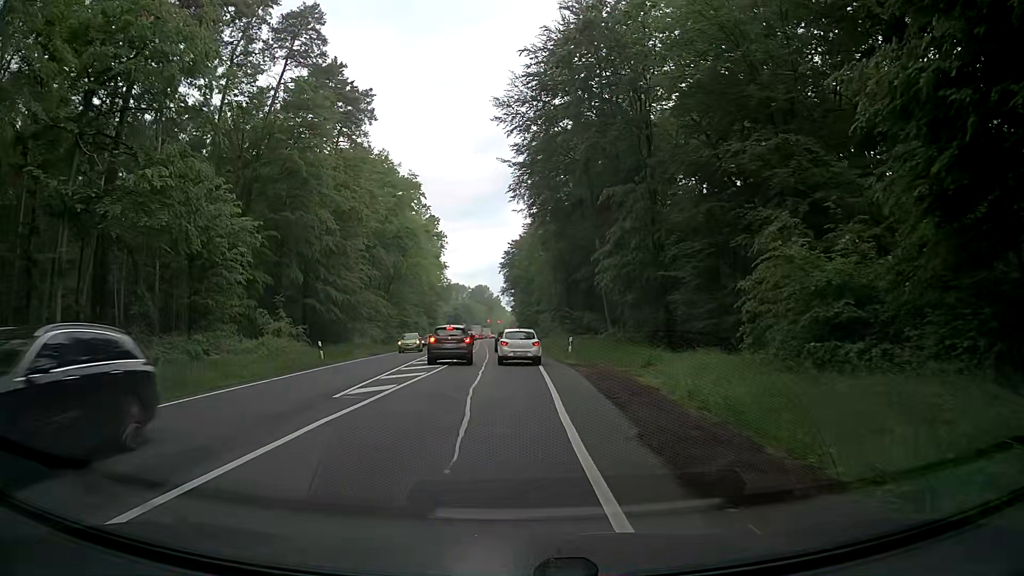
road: primary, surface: asphalt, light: Day
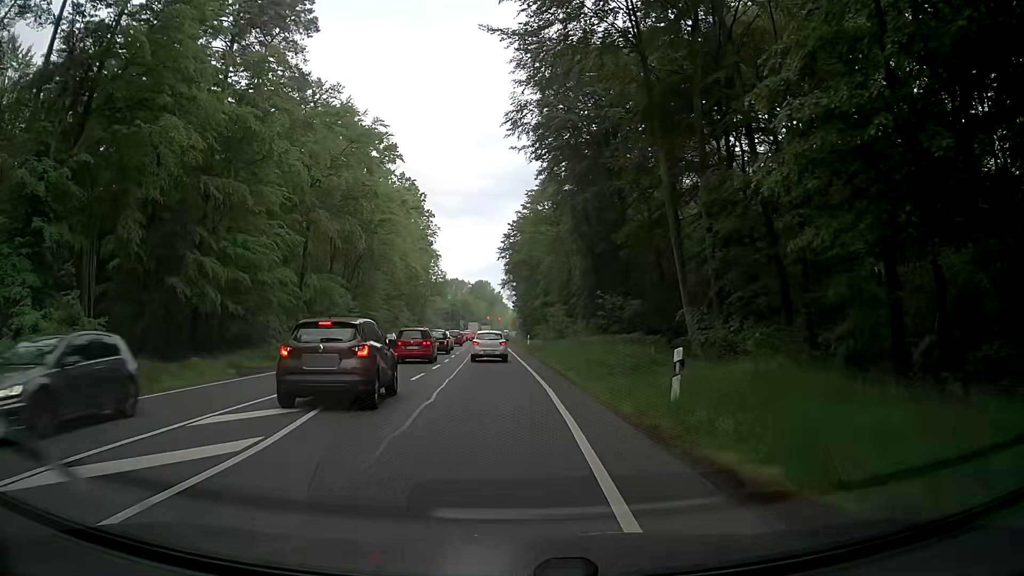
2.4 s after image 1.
(0.0, +23.8) m; 0°
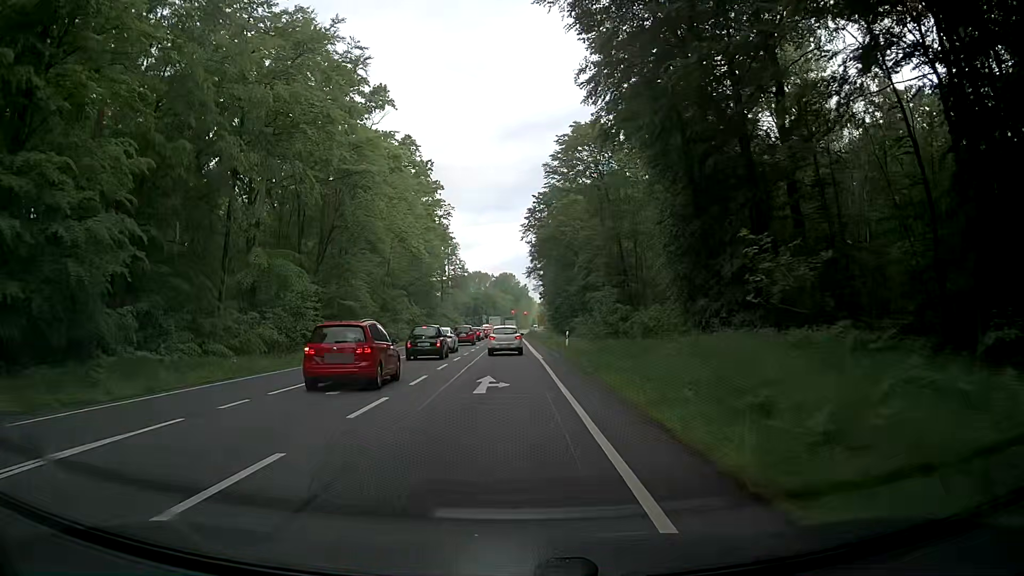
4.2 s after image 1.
(-0.4, +21.3) m; -2°
(0, +10) (0, +20) (-1, +30) (-1, +40) (-1, +50) (-2, +60) (-2, +70) (-2, +80) (-2, +90) (-3, +100) m
